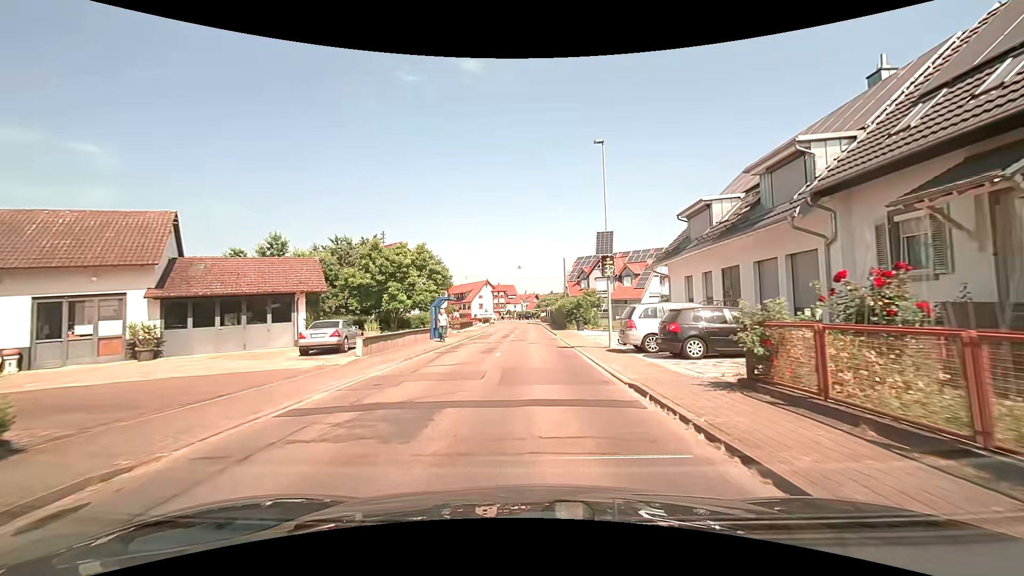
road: secondary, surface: asphalt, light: Day
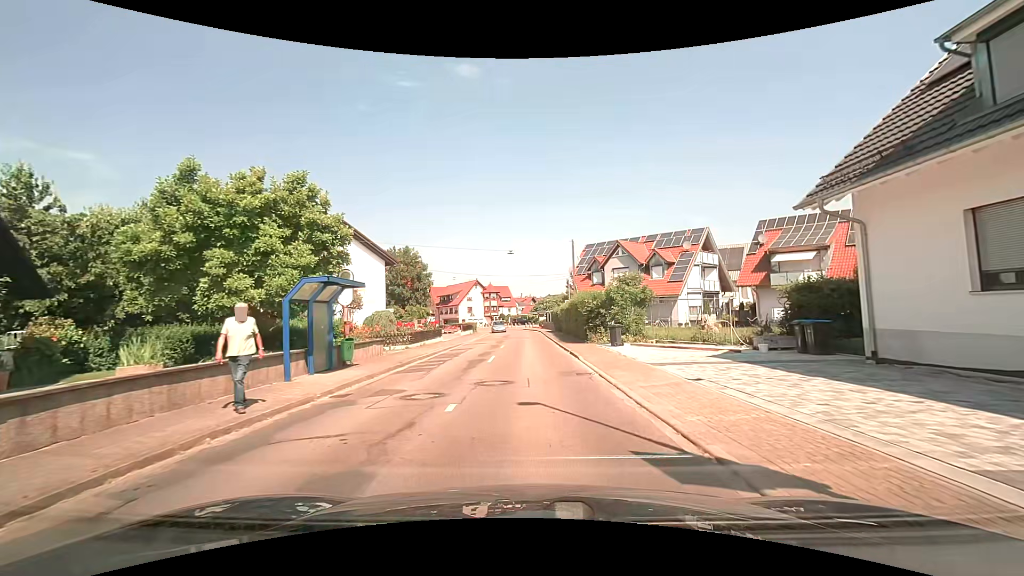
(-0.1, +17.2) m; 0°
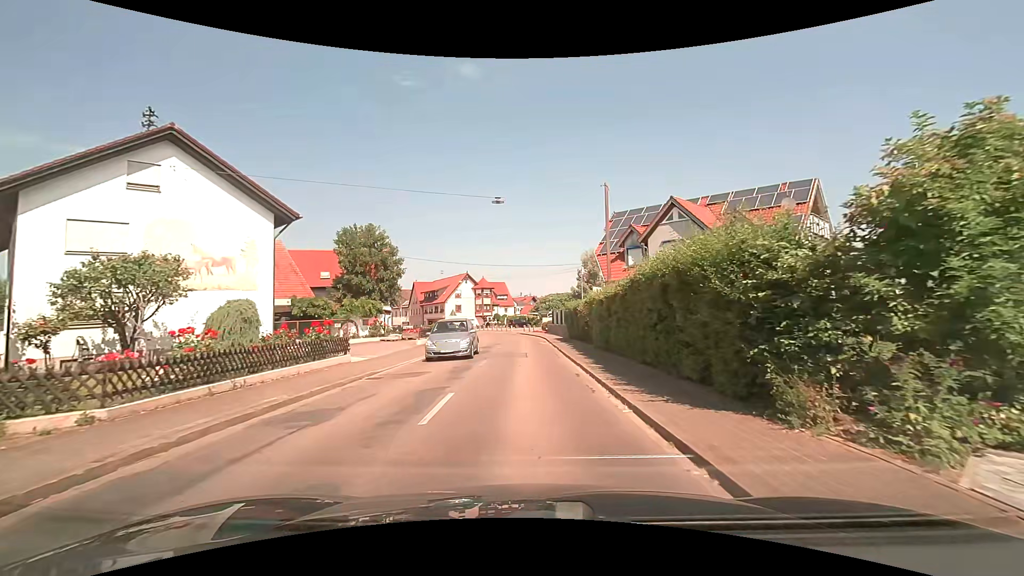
(-0.1, +18.9) m; 0°
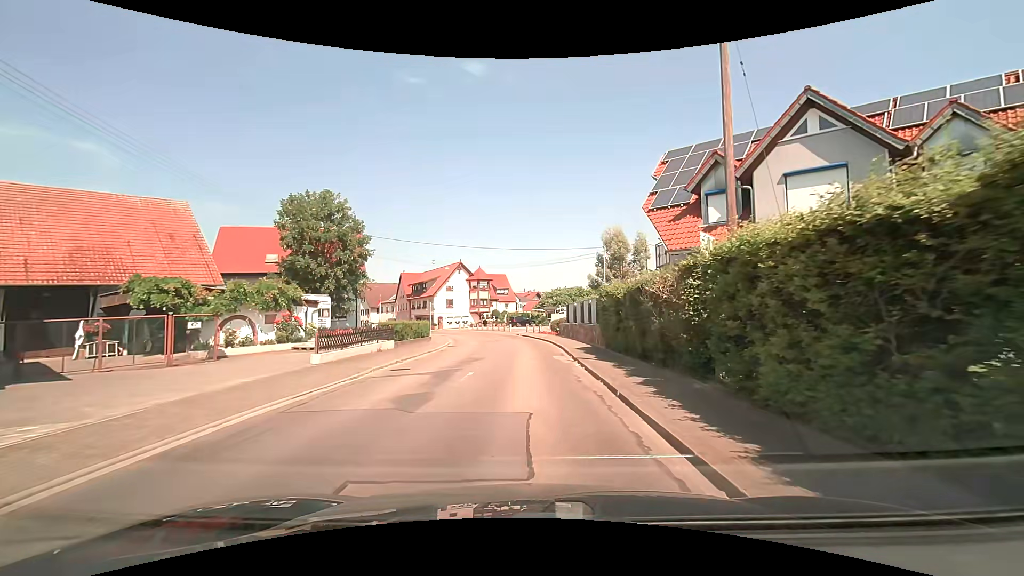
(0.0, +15.0) m; 0°
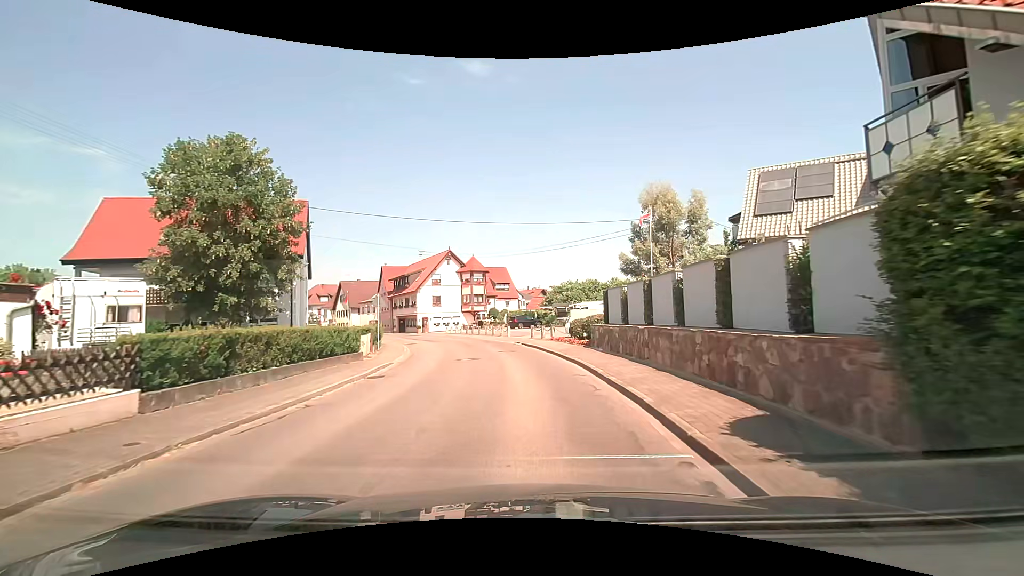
(-0.1, +15.6) m; -2°
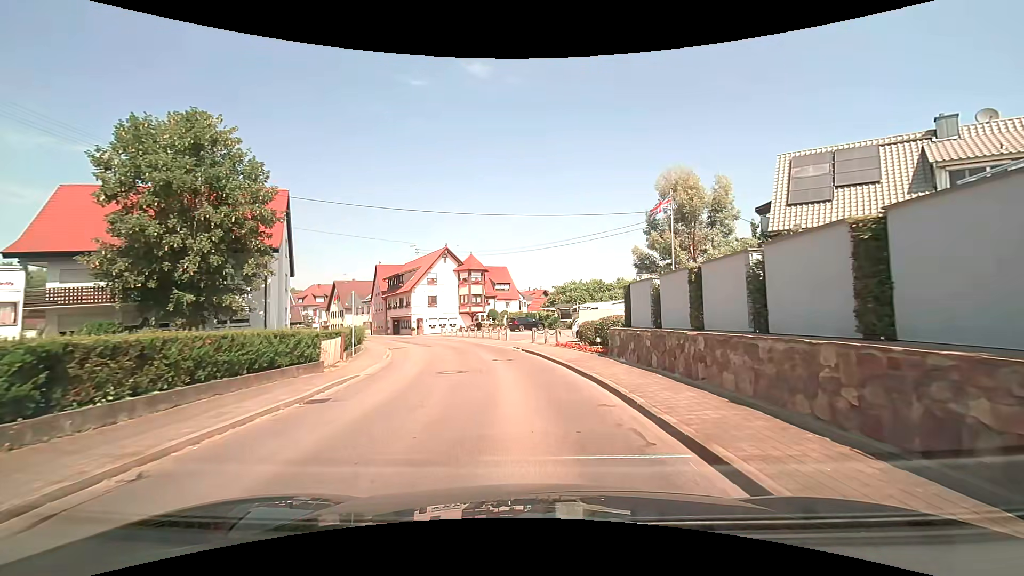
(0.0, +4.0) m; +1°
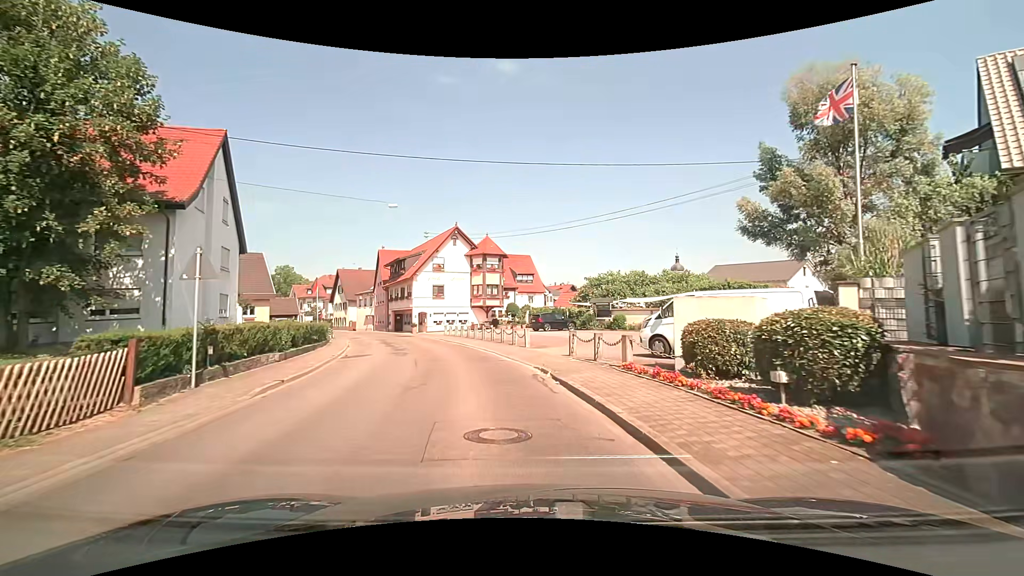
(-0.3, +12.1) m; -2°
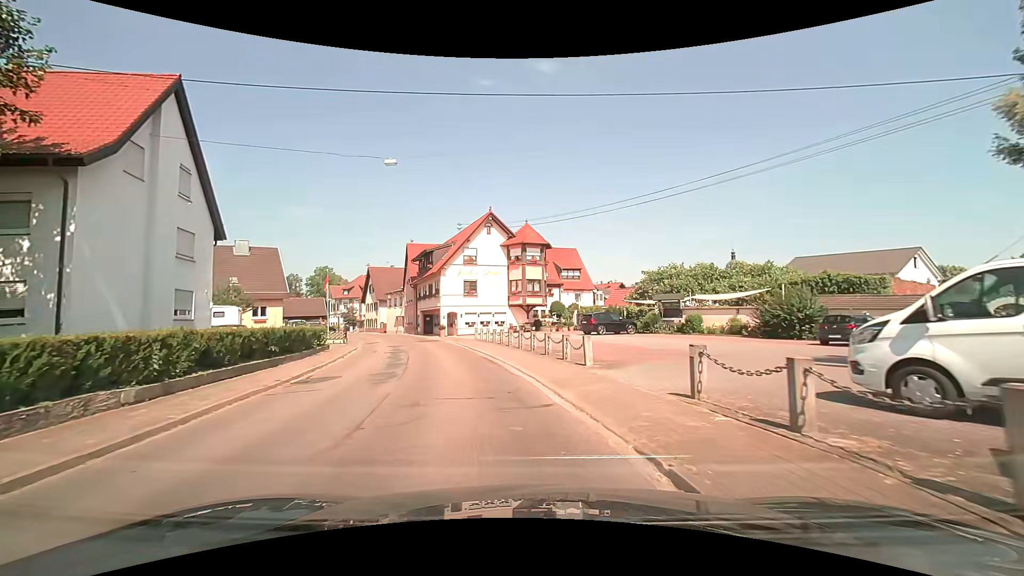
(-0.4, +8.2) m; -6°
(-1, +10) (-3, +20) (-5, +29) (-8, +39) (-11, +49) (-15, +58) (-19, +67) (-23, +76) (-29, +84) (-34, +93) m
